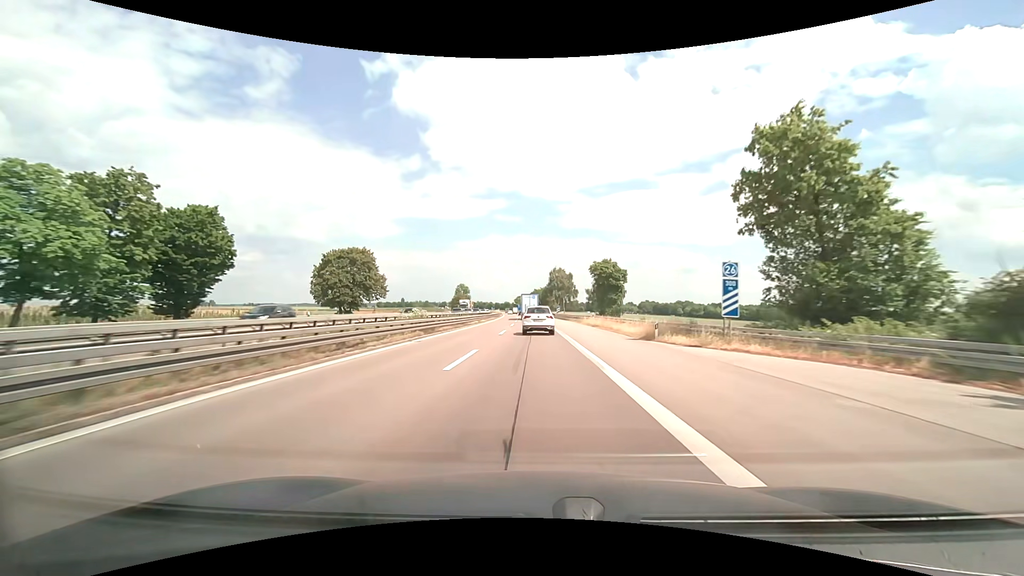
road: motorway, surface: asphalt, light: Day
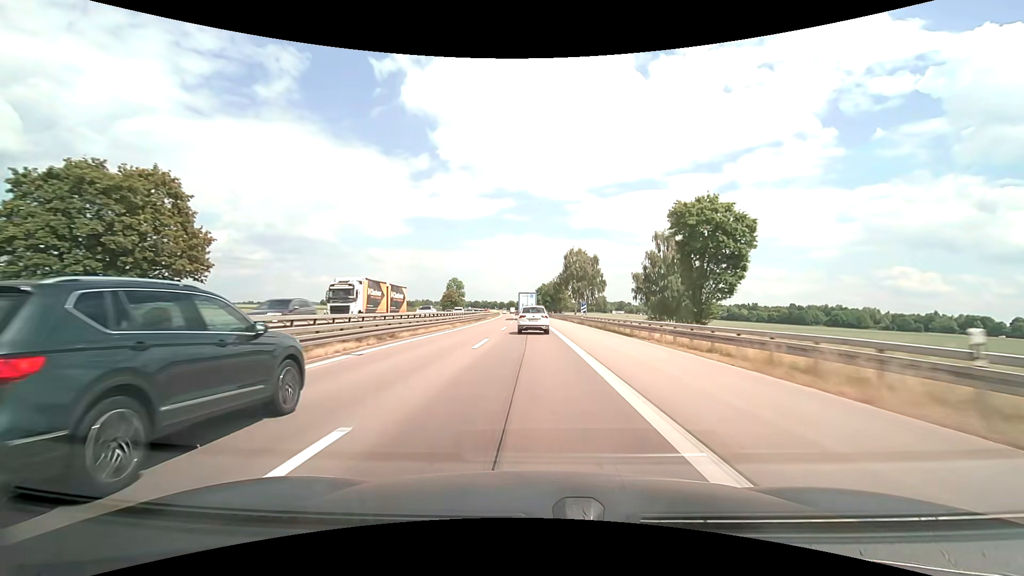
(-0.4, +48.1) m; -1°
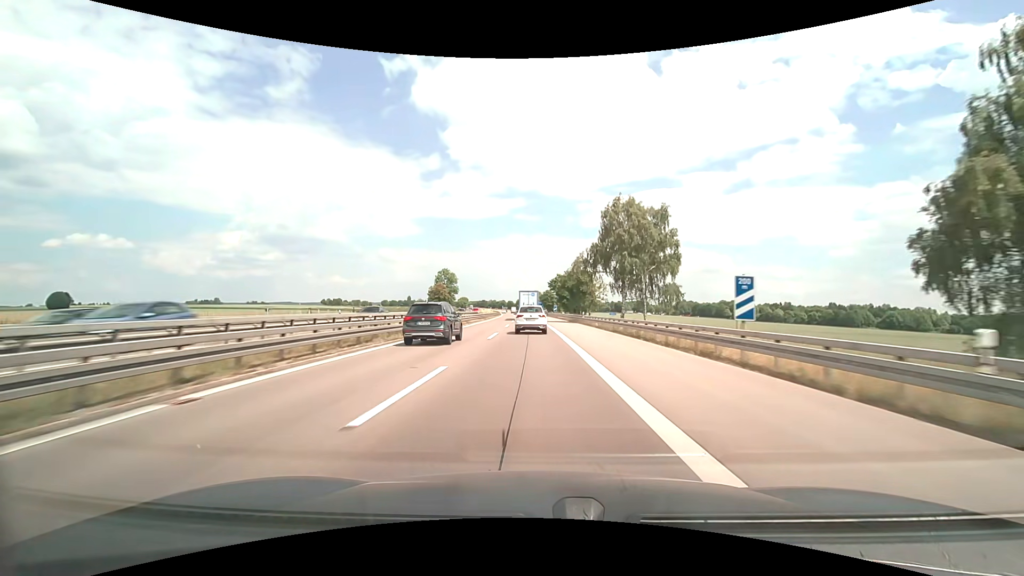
(-0.7, +48.5) m; -1°
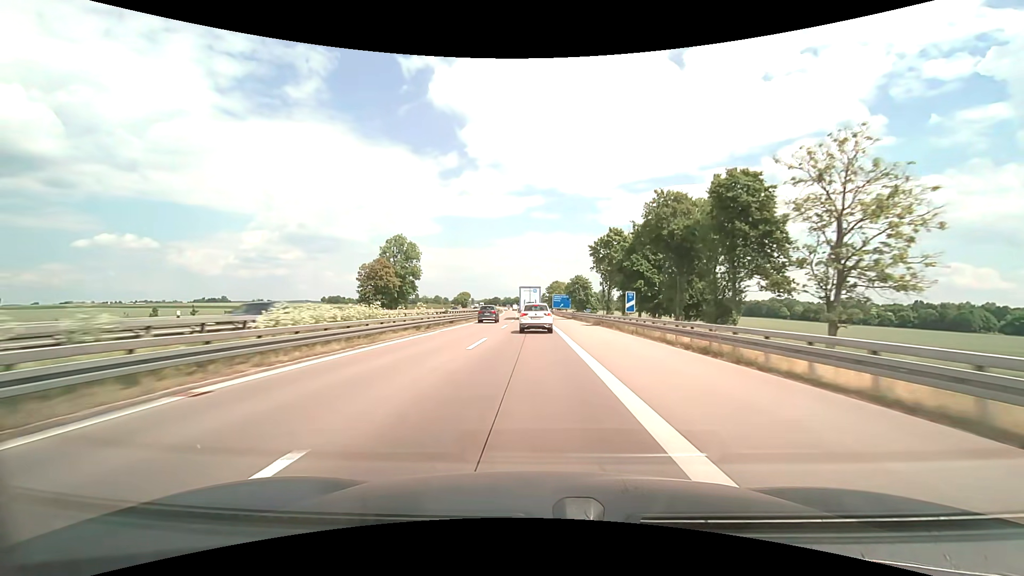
(-1.3, +79.5) m; -2°
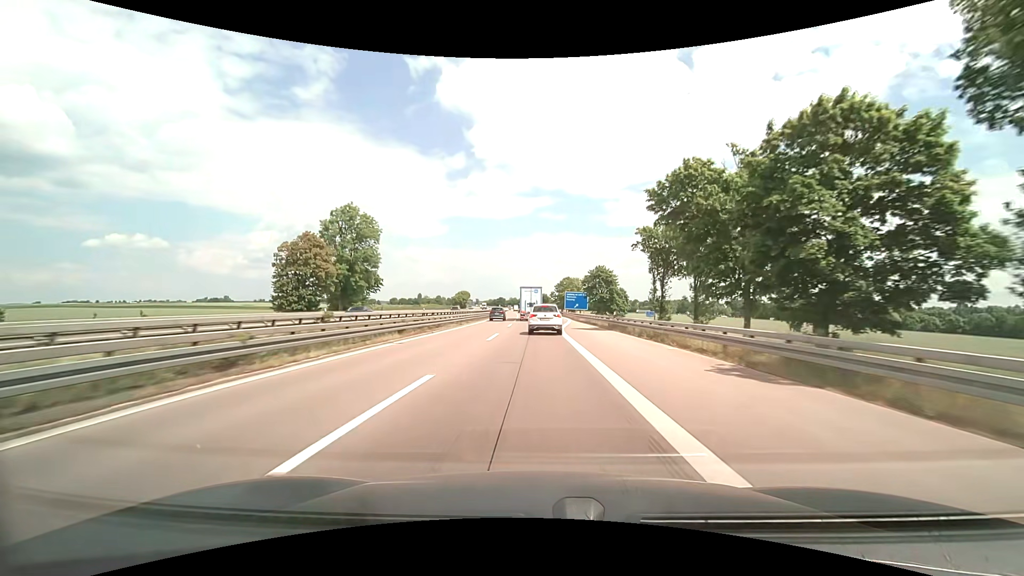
(-0.3, +30.7) m; -1°
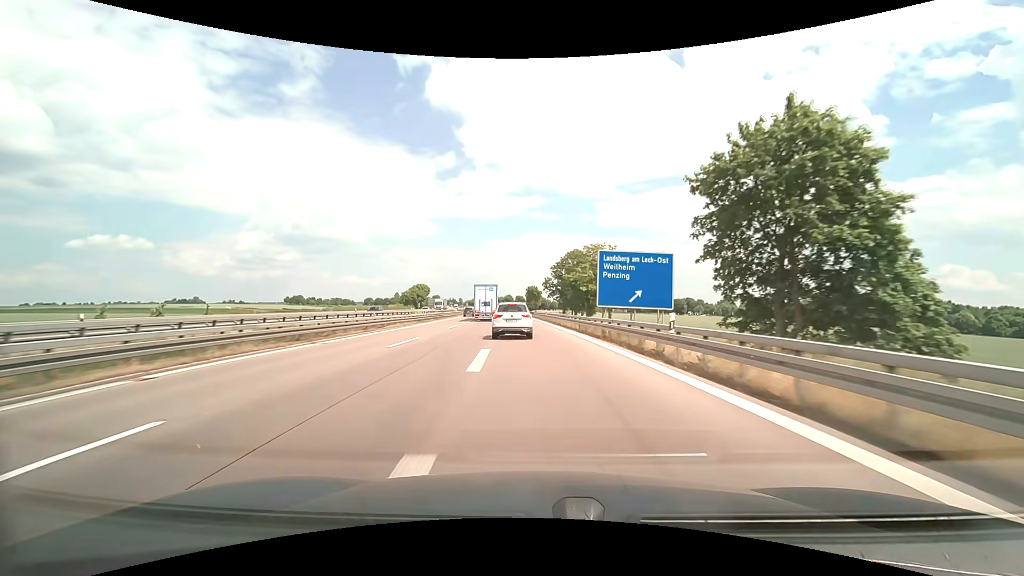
(+1.4, +76.5) m; +1°
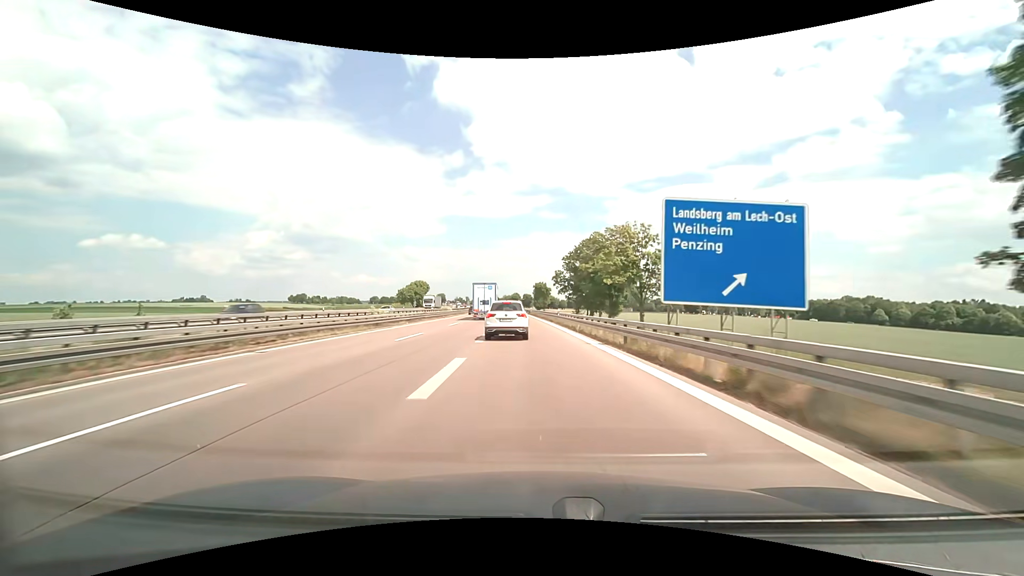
(-0.1, +15.2) m; -1°
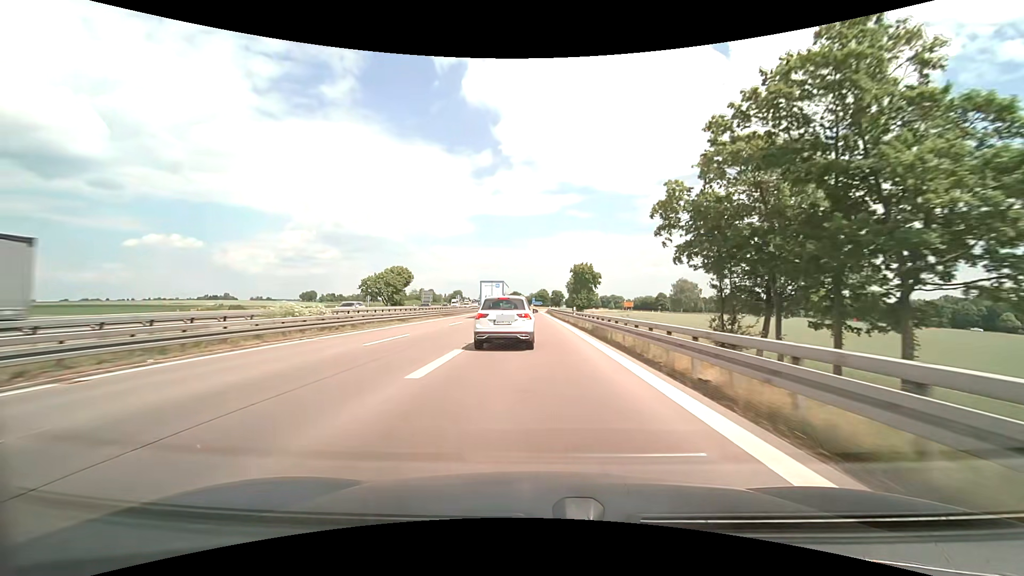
(-2.0, +58.1) m; -3°
(0, +10) (0, +20) (0, +30) (0, +40) (-1, +50) (-1, +60) (-1, +70) (-1, +80) (-1, +90) (-1, +100) m
